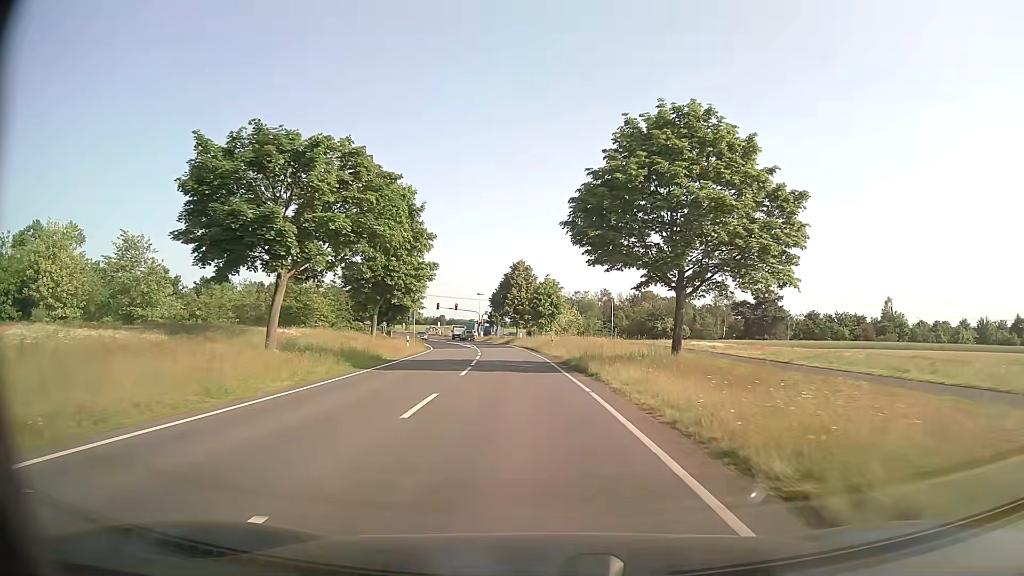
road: secondary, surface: asphalt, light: Day
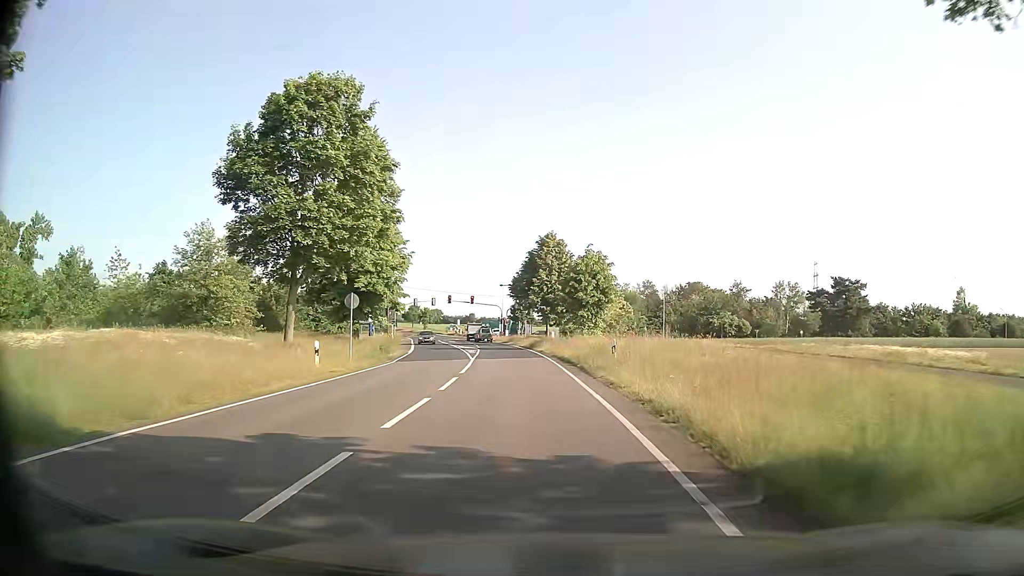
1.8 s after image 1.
(-0.6, +23.3) m; -3°
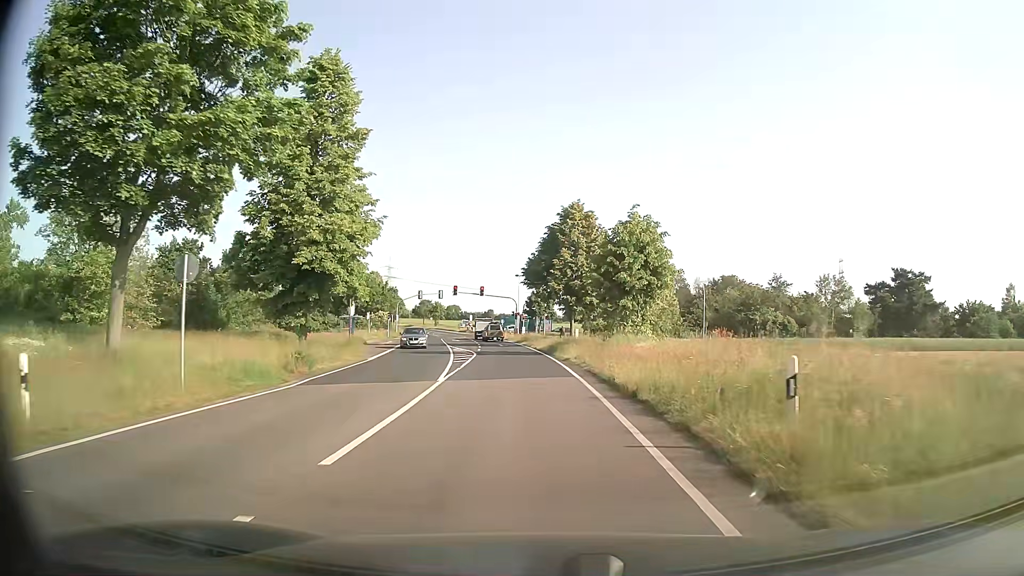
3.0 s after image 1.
(-0.2, +14.5) m; -2°
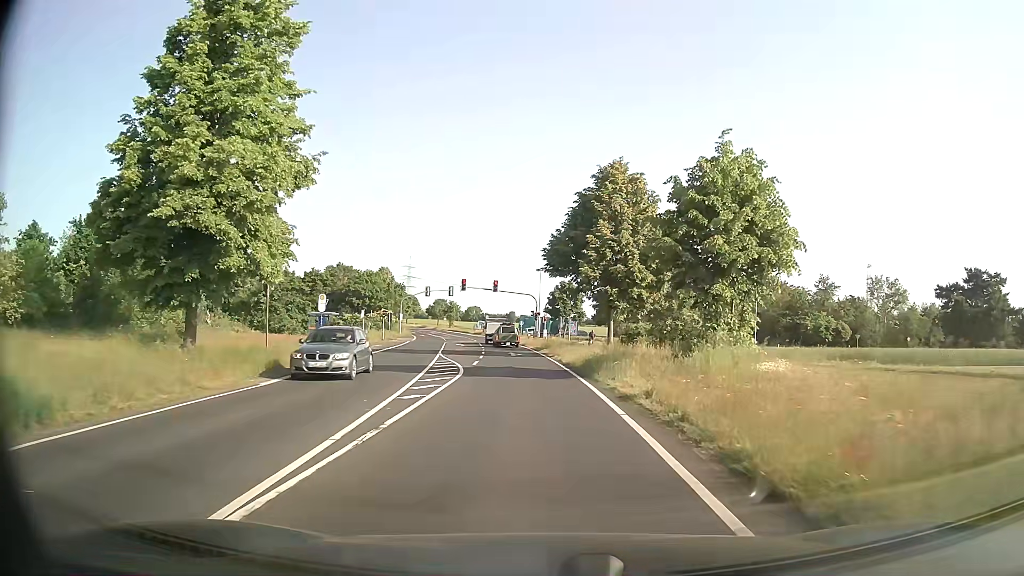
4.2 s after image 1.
(-0.2, +13.7) m; -2°
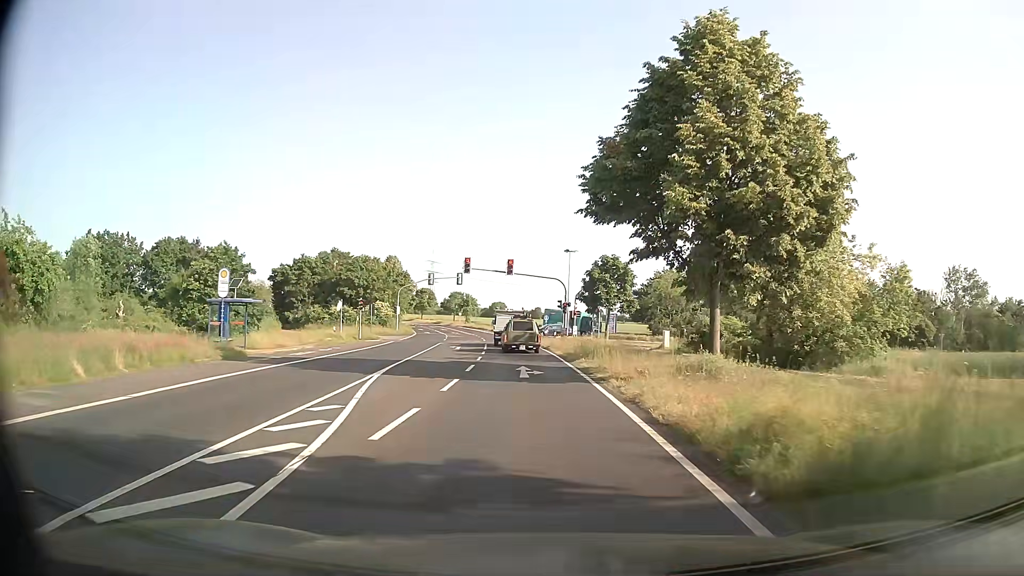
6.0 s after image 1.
(-0.3, +17.9) m; -2°
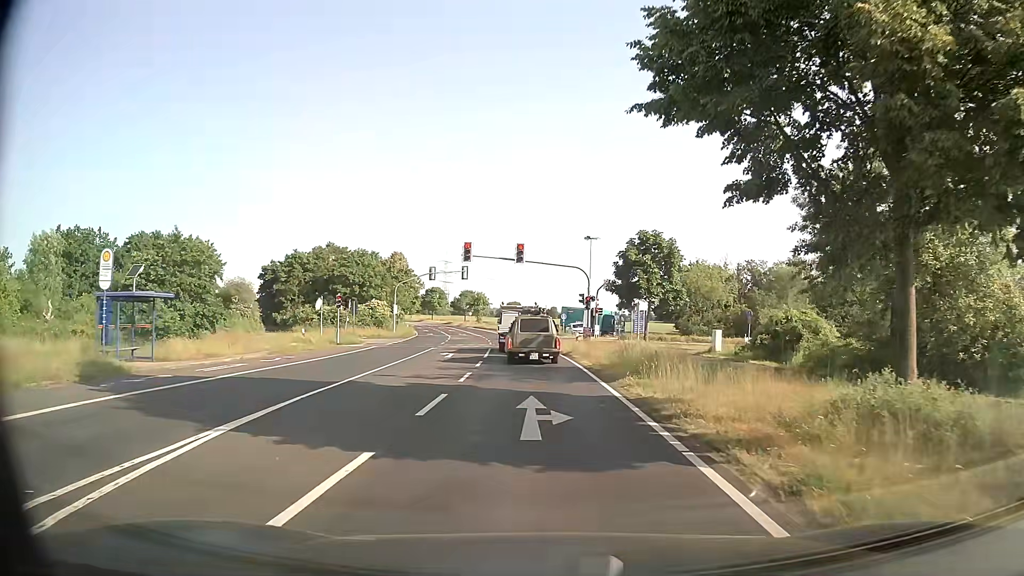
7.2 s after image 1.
(-0.1, +9.6) m; -2°
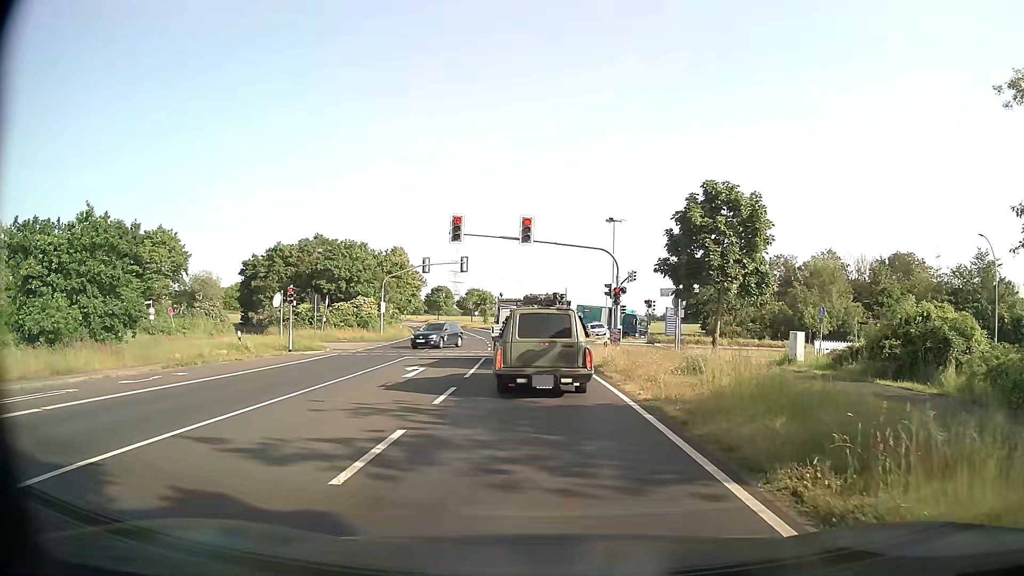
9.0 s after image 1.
(-0.1, +10.1) m; -1°
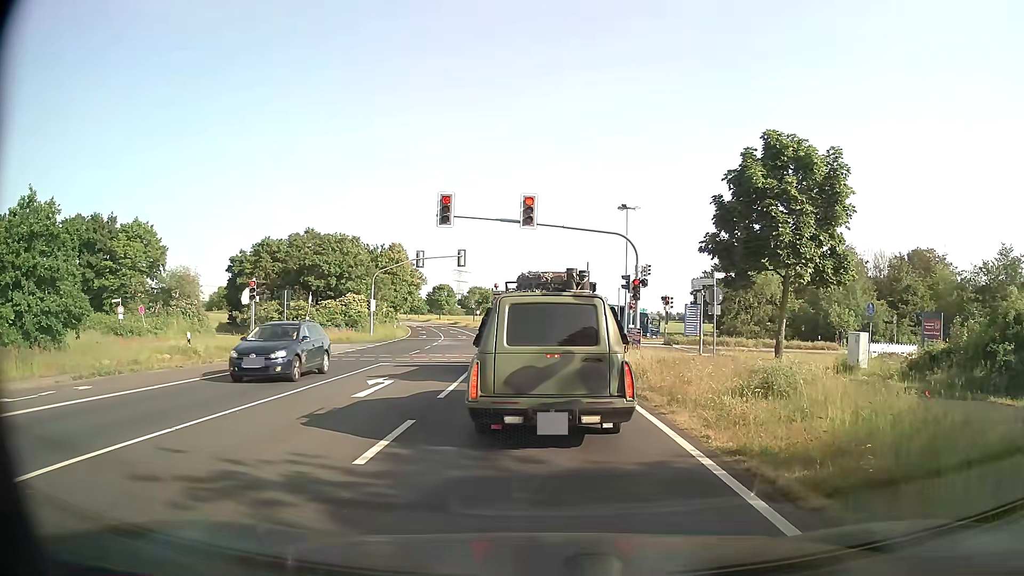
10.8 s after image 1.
(0.0, +4.8) m; 0°
(0, +10) (0, +20) (-1, +30) (-1, +40) (-2, +50) (-3, +60) (-5, +70) (-7, +80) (-8, +89) (-10, +99) m
